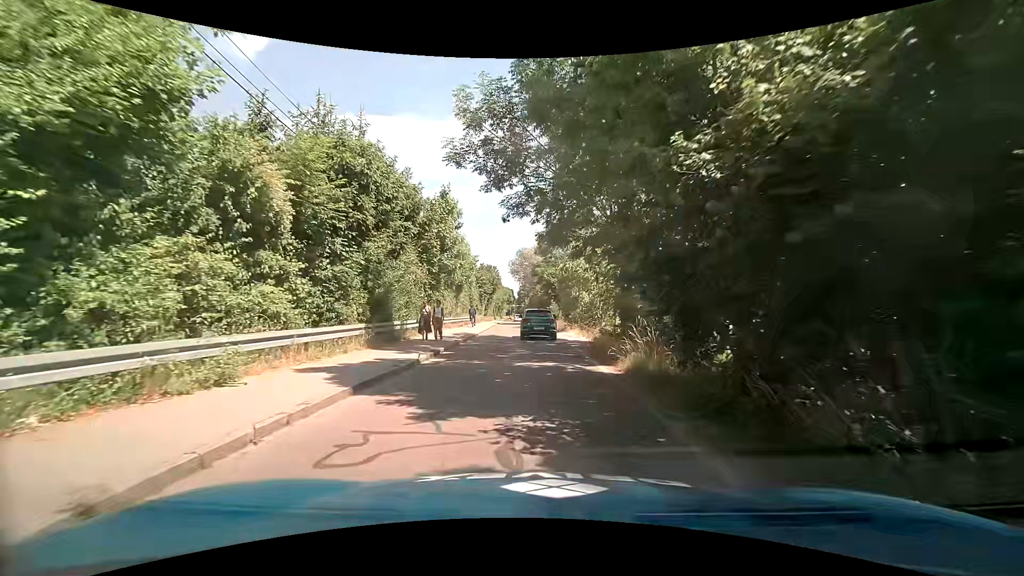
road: unclassified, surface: asphalt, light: Day
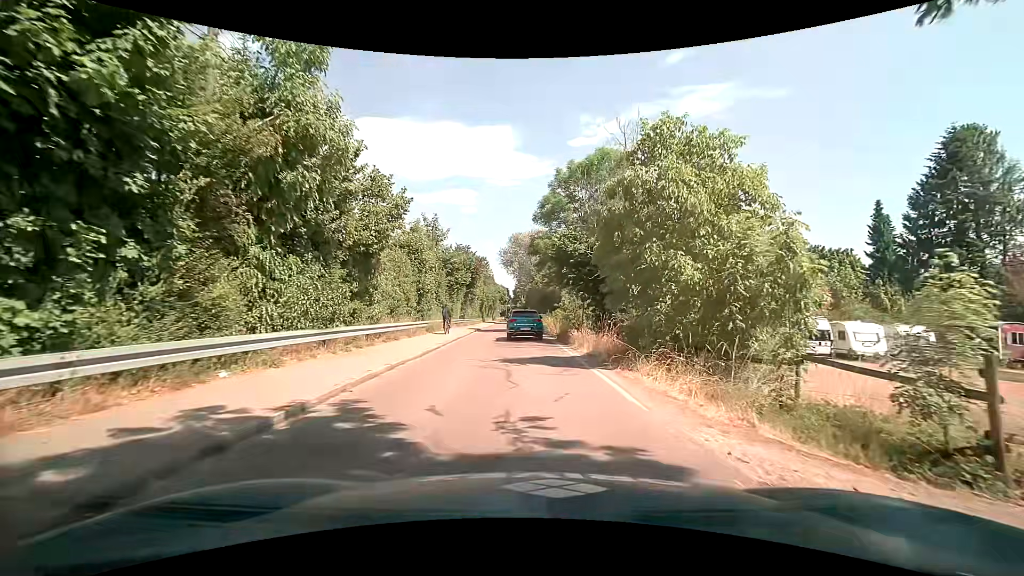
(-0.2, +22.0) m; 0°
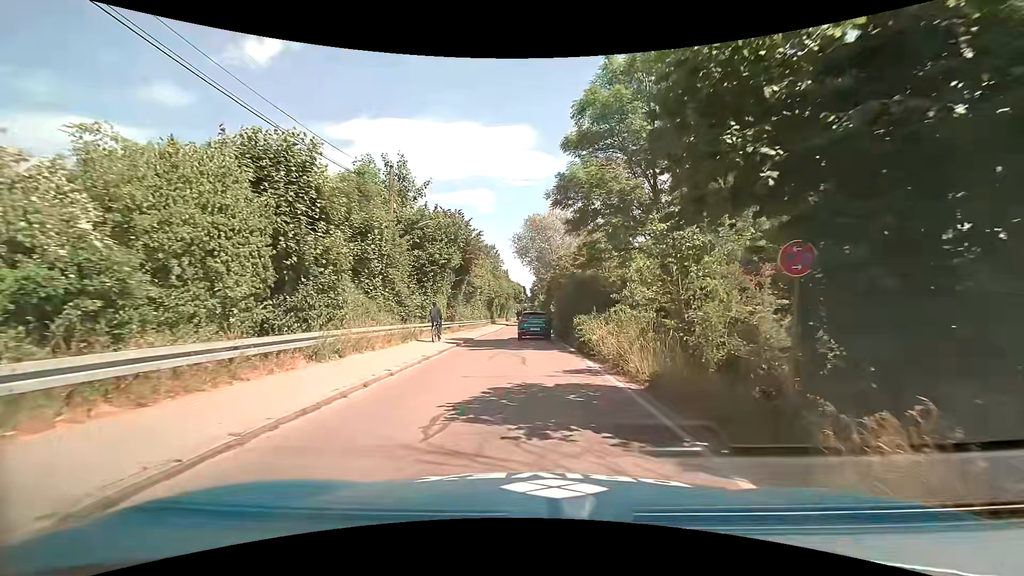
(-0.3, +17.1) m; -2°
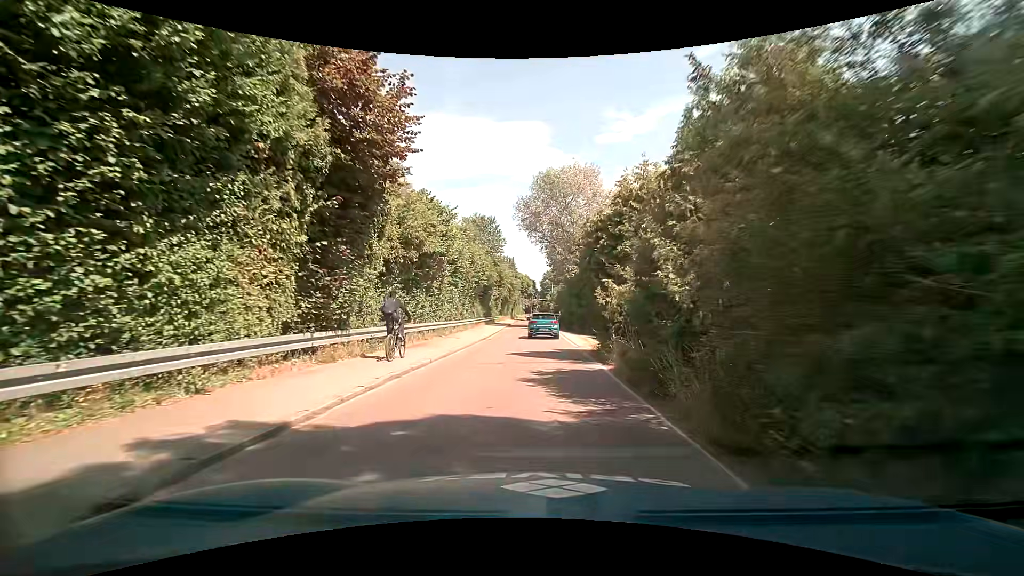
(-0.2, +21.3) m; -1°
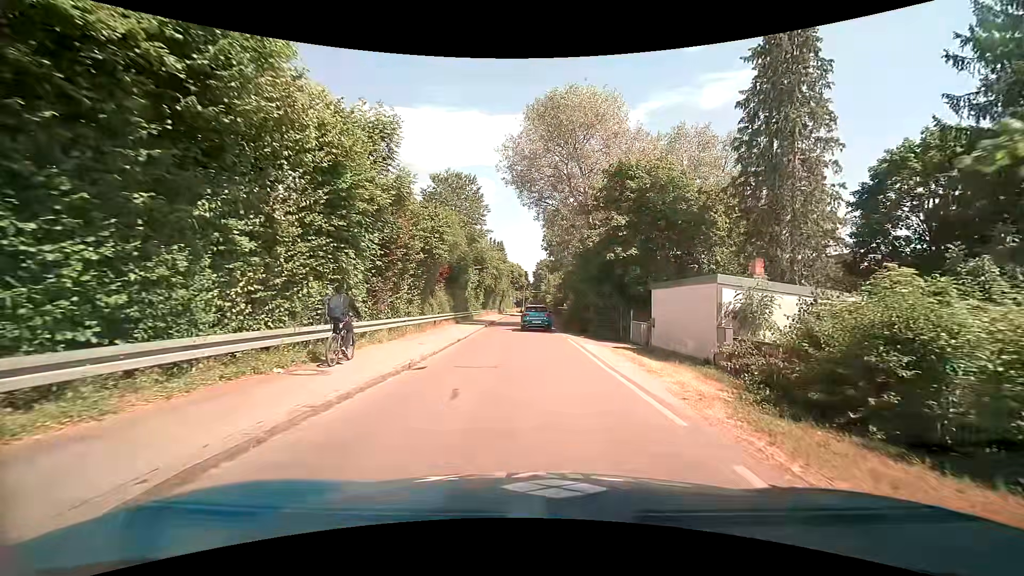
(0.0, +16.3) m; 0°
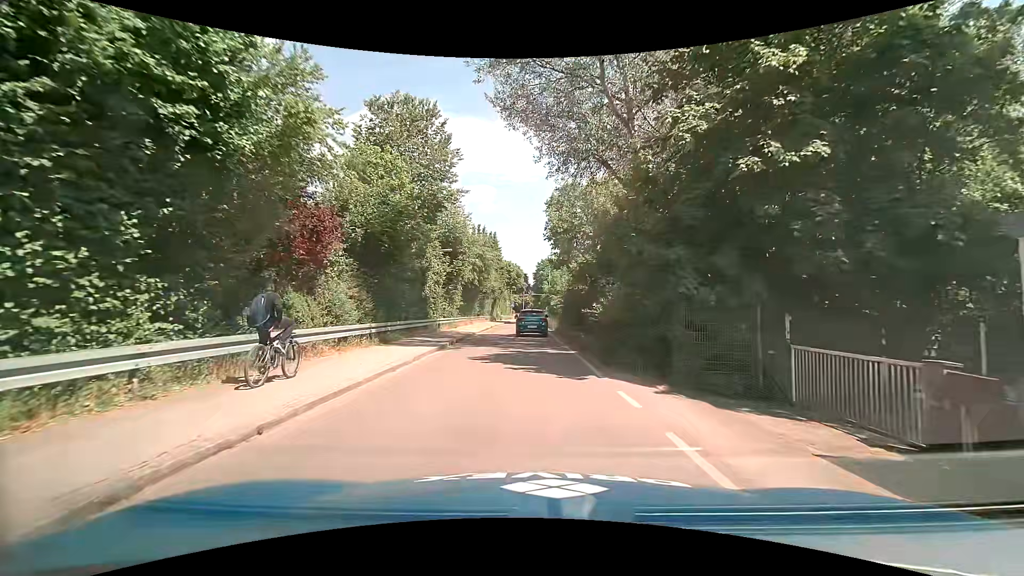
(+0.5, +16.9) m; +1°
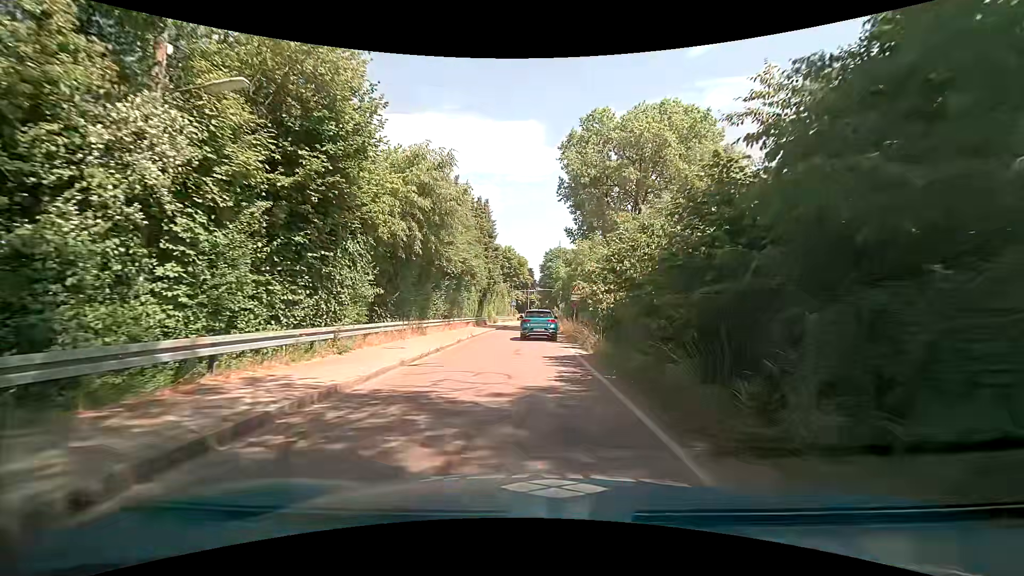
(-0.1, +22.4) m; 0°
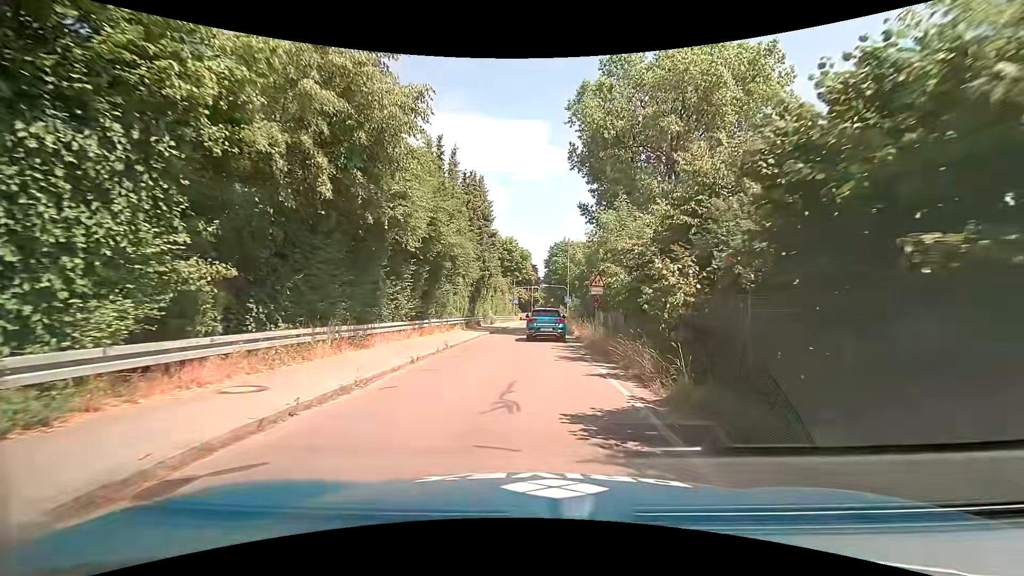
(-0.1, +8.9) m; 0°
(0, +10) (0, +20) (0, +30) (+1, +40) (+1, +50) (+1, +60) (+2, +70) (+2, +80) (+2, +90) (+2, +100) m
